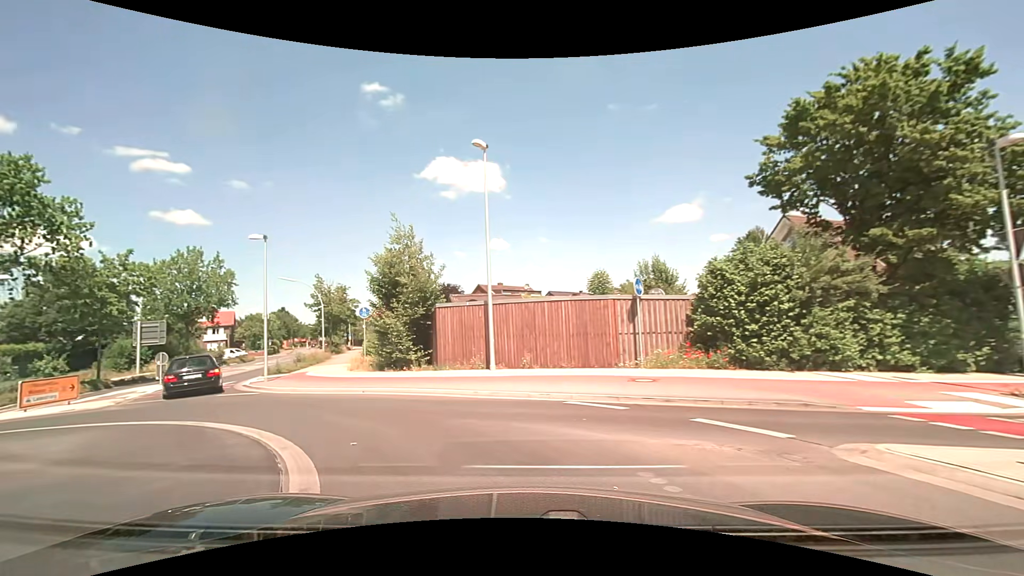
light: Day
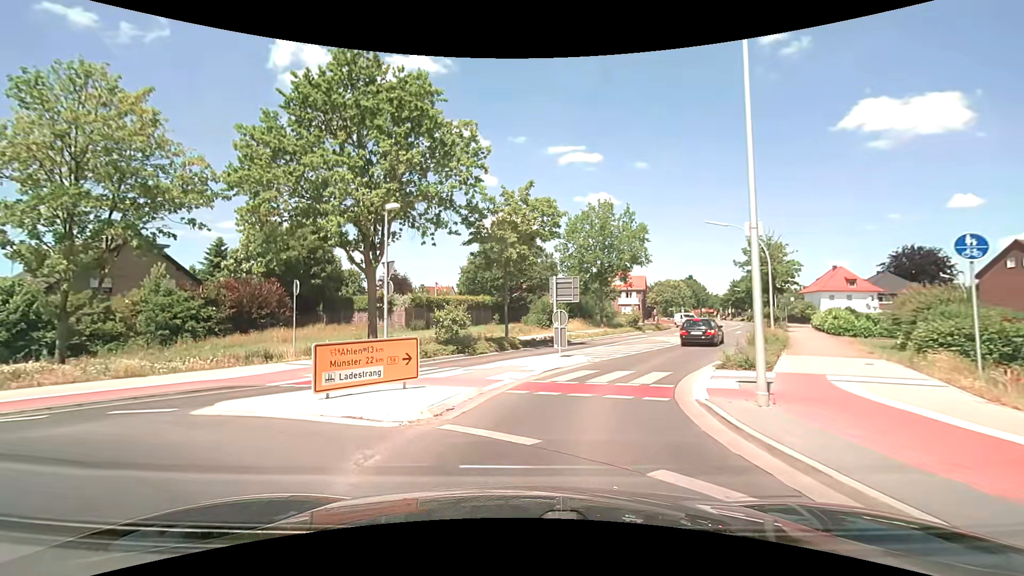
(-6.9, +13.2) m; -45°
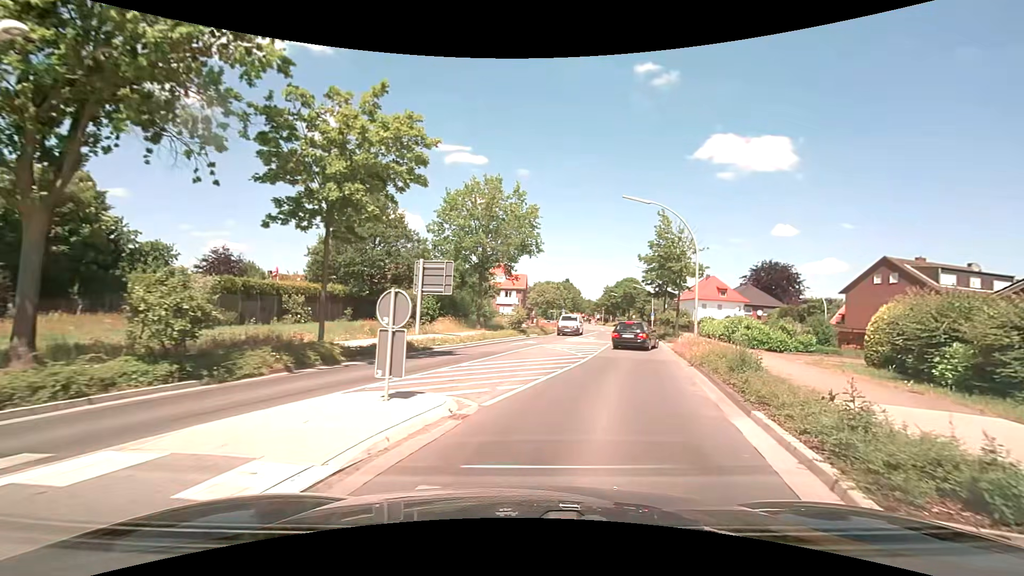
(+0.9, +10.4) m; +13°
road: secondary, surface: asphalt
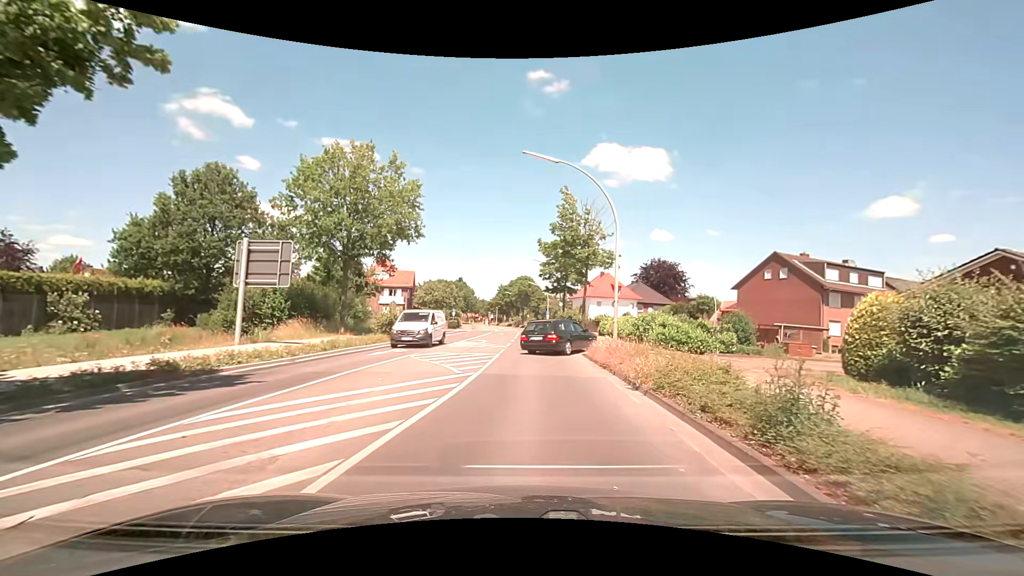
(+0.9, +7.4) m; +13°
(0, +10) (0, +20) (0, +30) (+1, +40) (+1, +50) (+1, +60) (+1, +70) (0, +80) (-1, +90) (-2, +100) m
